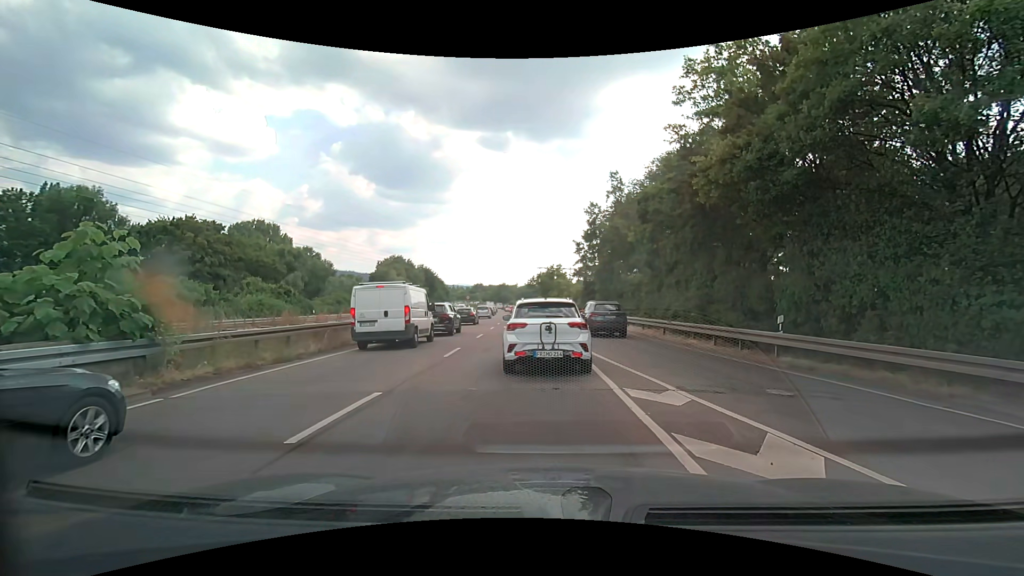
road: trunk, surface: asphalt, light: Day
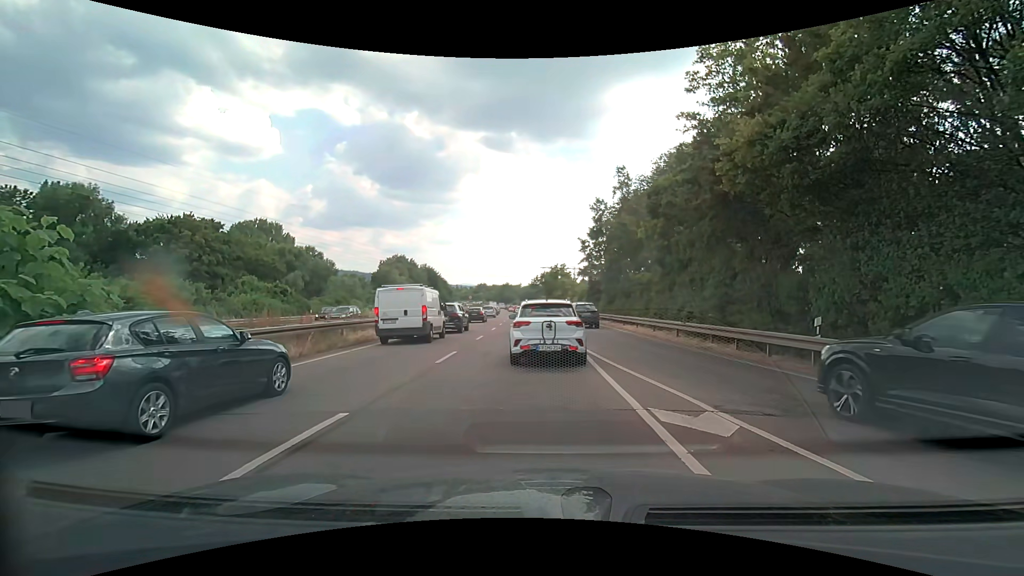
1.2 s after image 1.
(0.0, +1.6) m; -3°
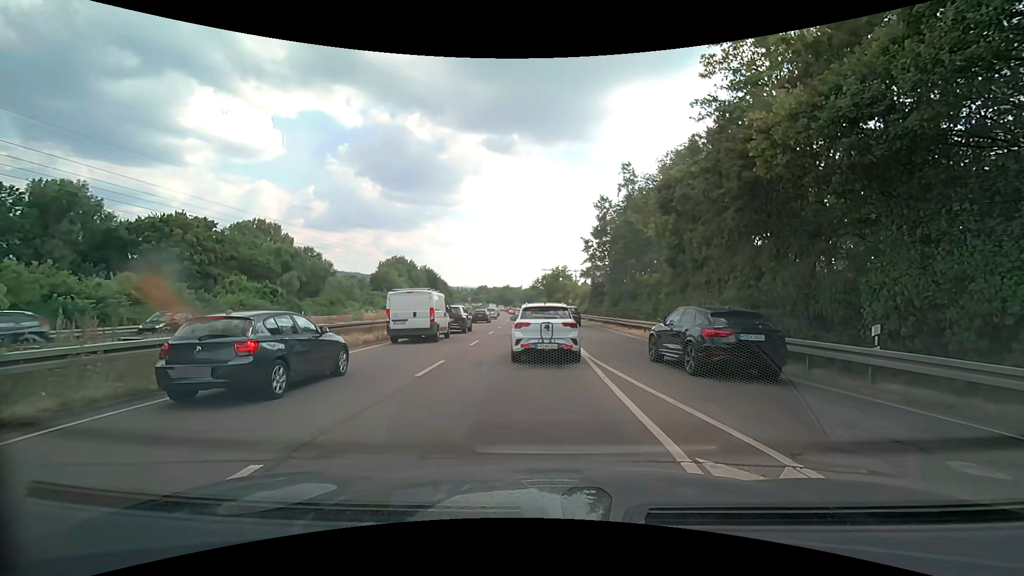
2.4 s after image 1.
(0.0, +2.1) m; +1°
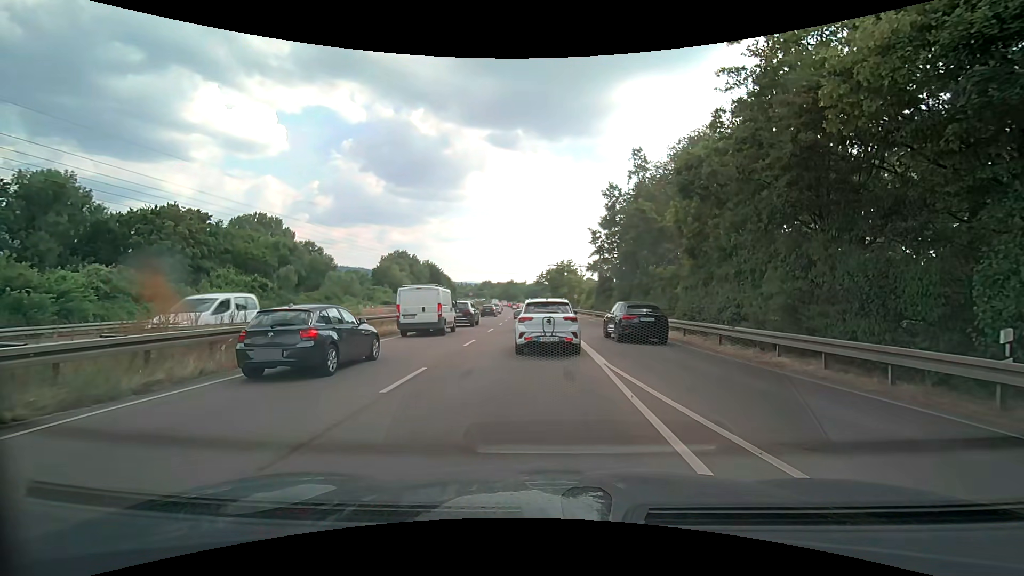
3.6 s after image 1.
(0.0, +2.7) m; 0°
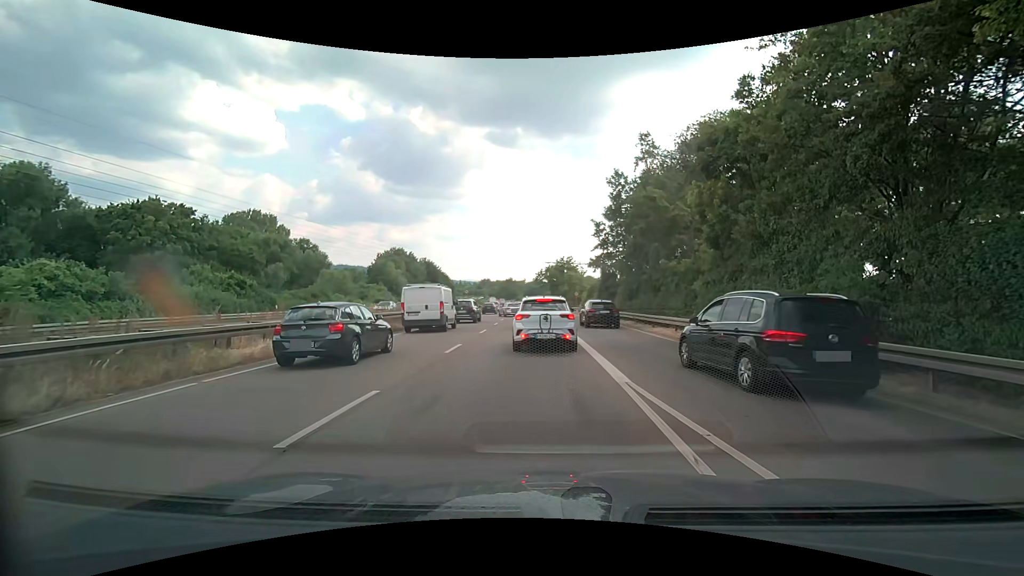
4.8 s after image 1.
(0.0, +3.2) m; 0°
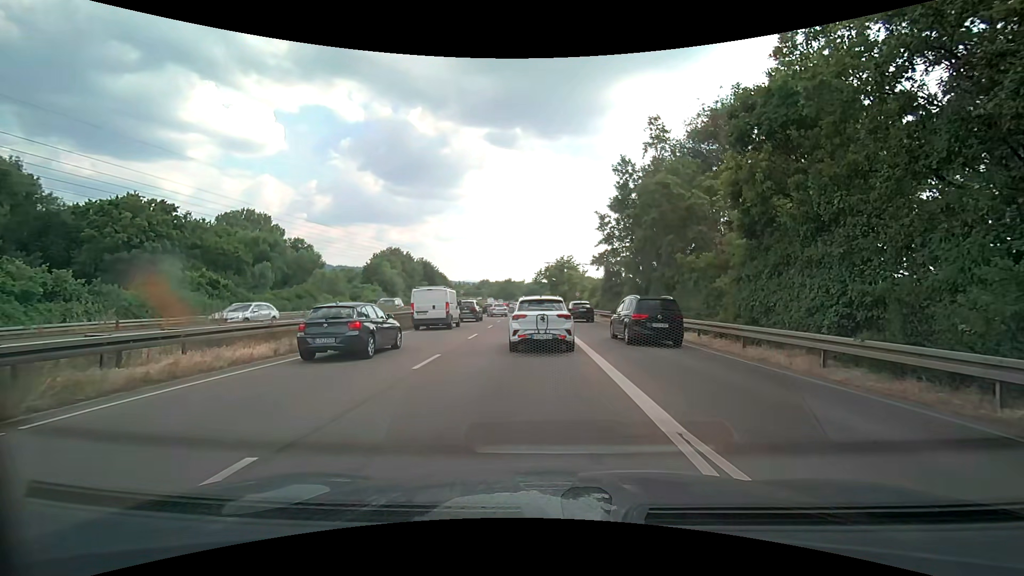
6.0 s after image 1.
(0.0, +3.4) m; +1°
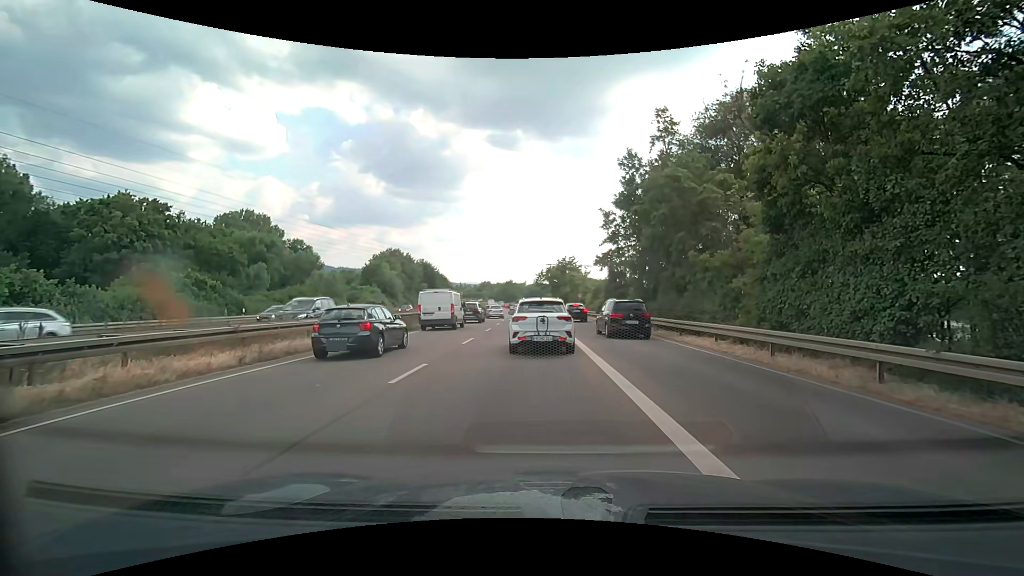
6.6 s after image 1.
(0.0, +1.7) m; 0°
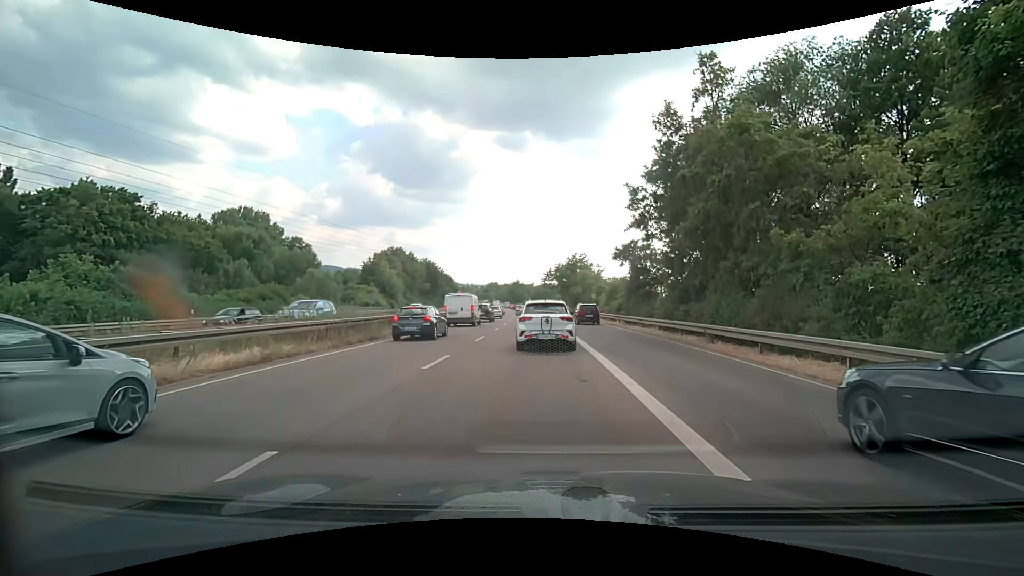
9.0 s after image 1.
(-0.2, +6.9) m; -2°
